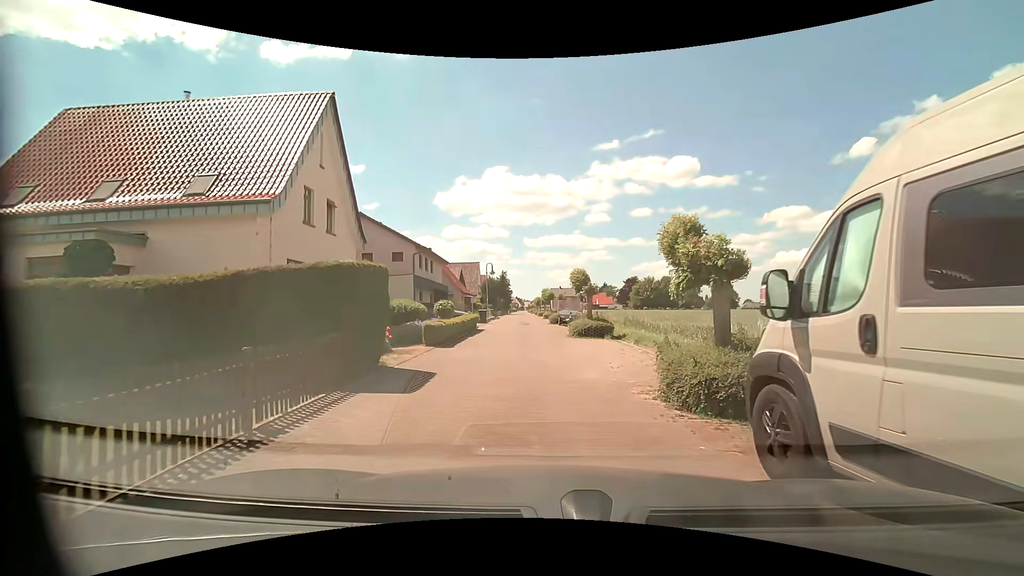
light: Day
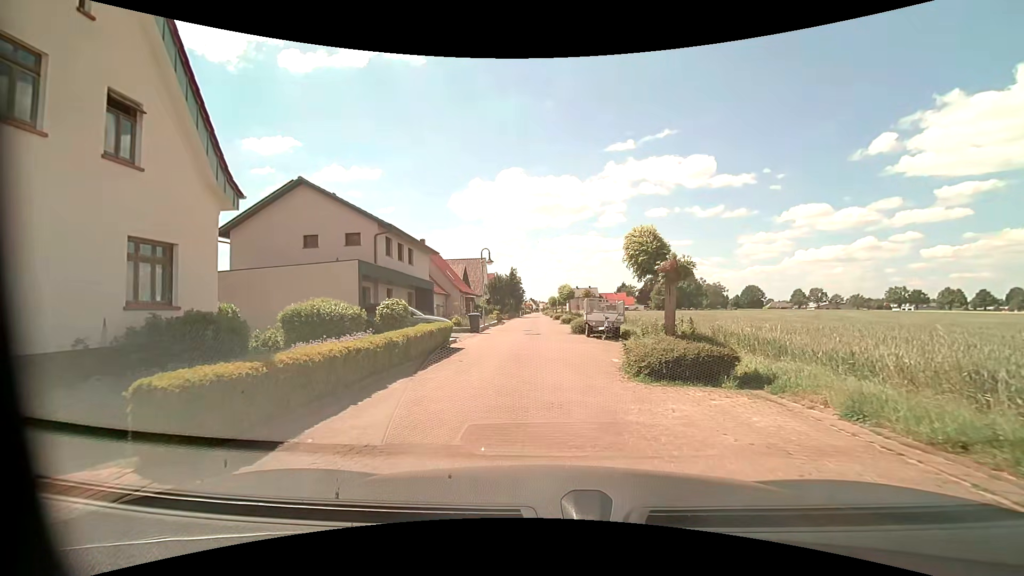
(-0.2, +12.0) m; 0°
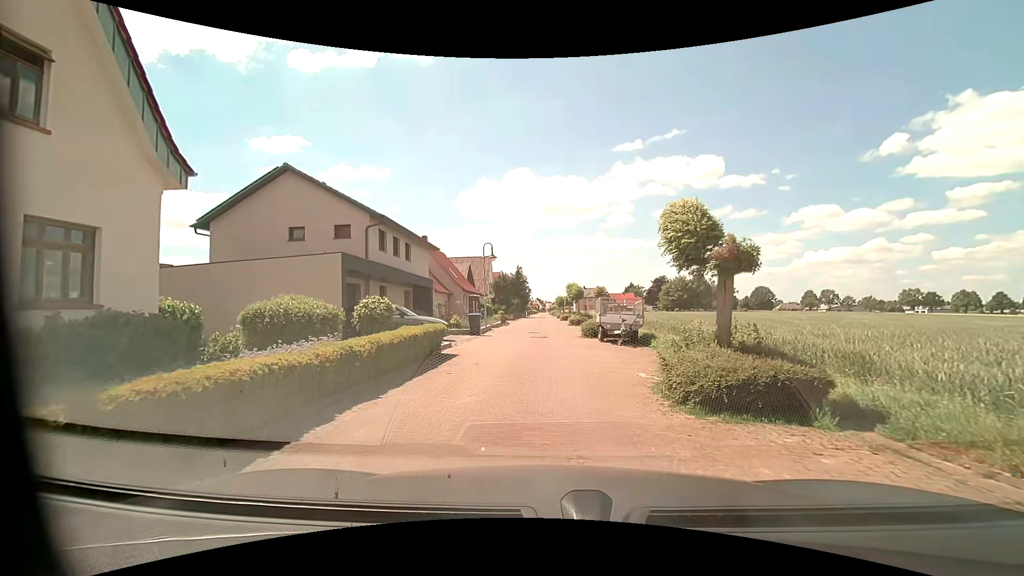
(-0.1, +2.5) m; -2°
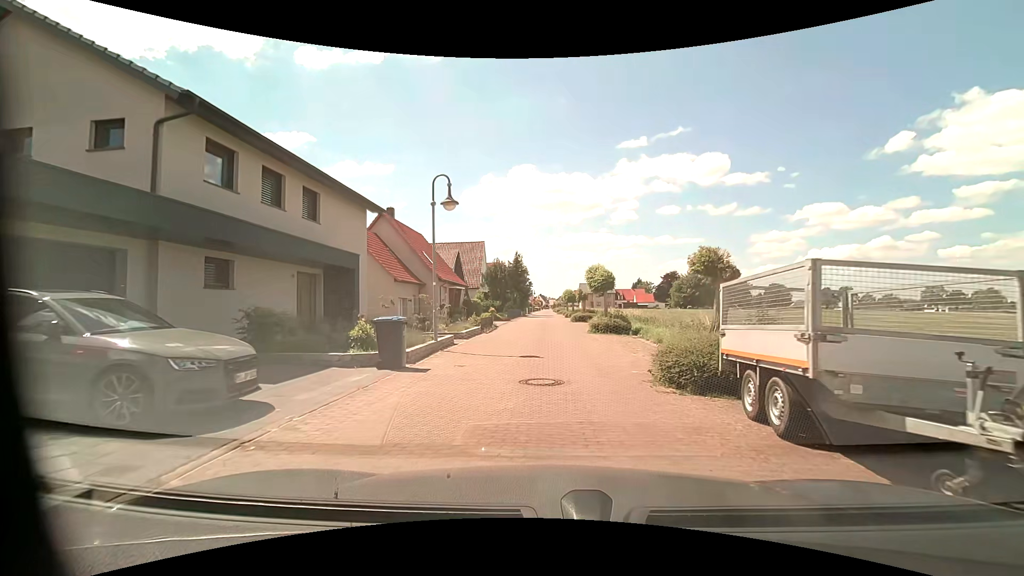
(-0.2, +14.3) m; 0°
(0, +10) (0, +20) (0, +30) (-1, +40) (-1, +50) (-1, +60) (-1, +70) (-1, +80) (-1, +90) (-1, +100) m
